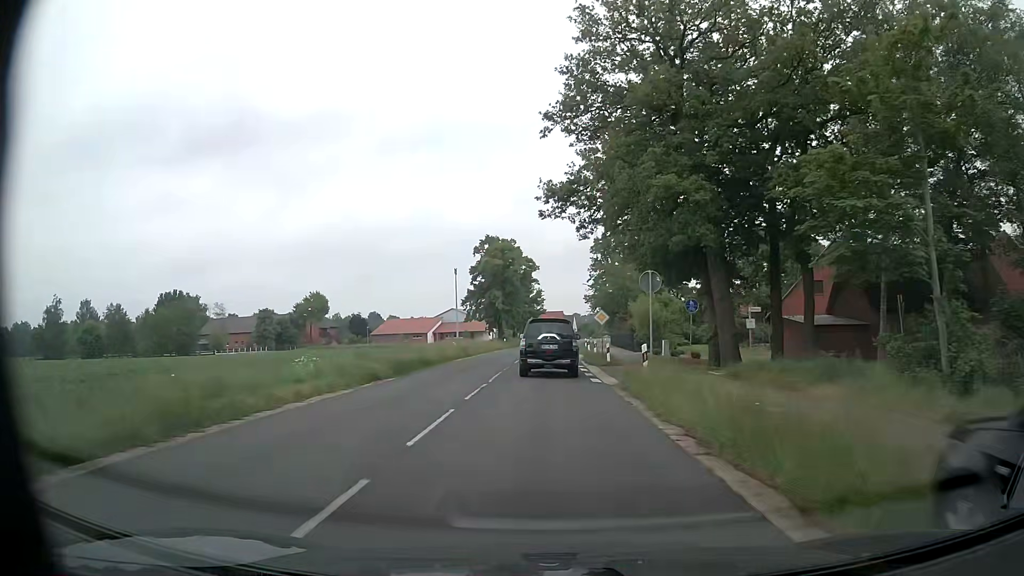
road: secondary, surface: asphalt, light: Day
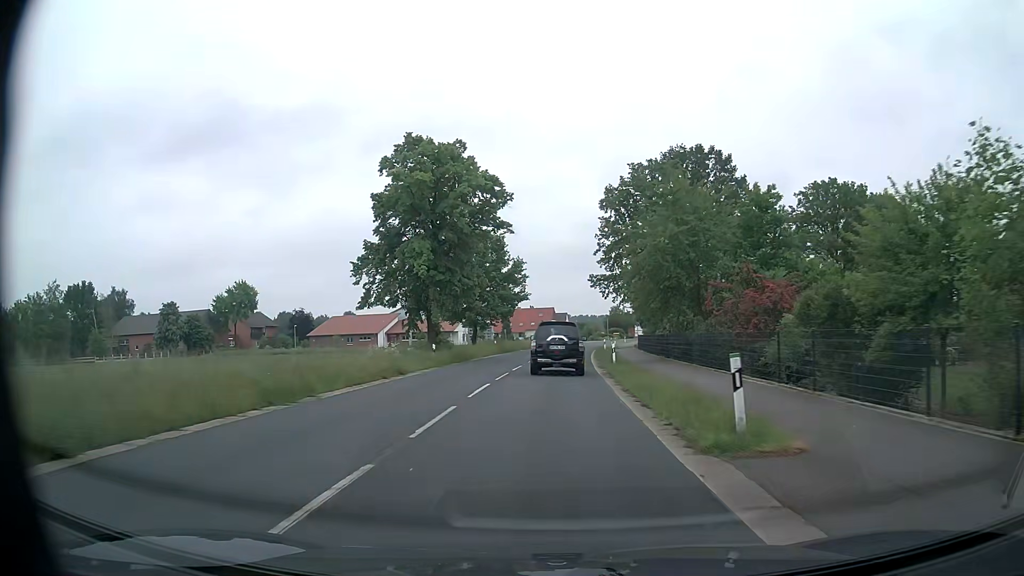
(+0.7, +41.3) m; +1°
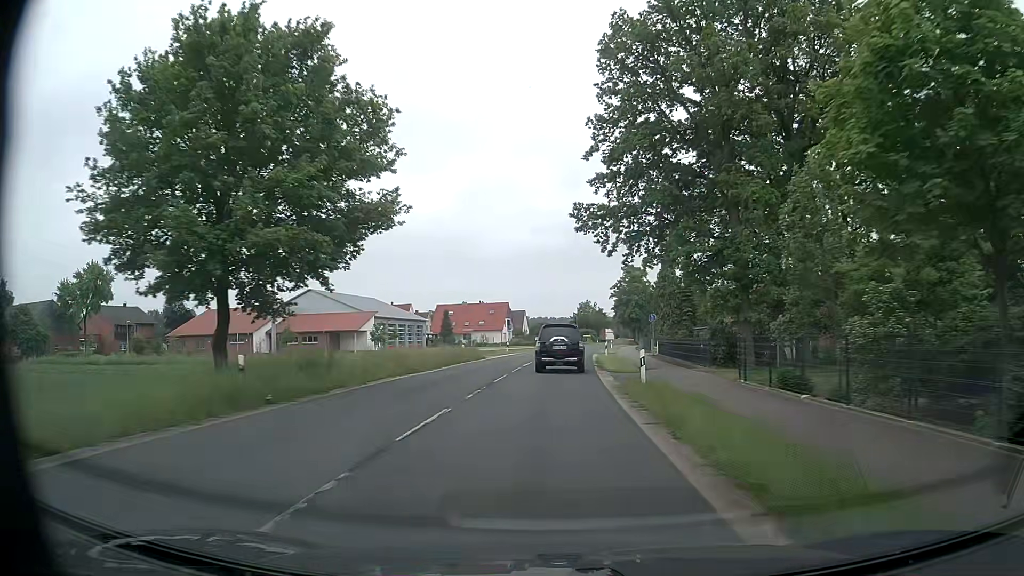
(+1.4, +42.4) m; +4°
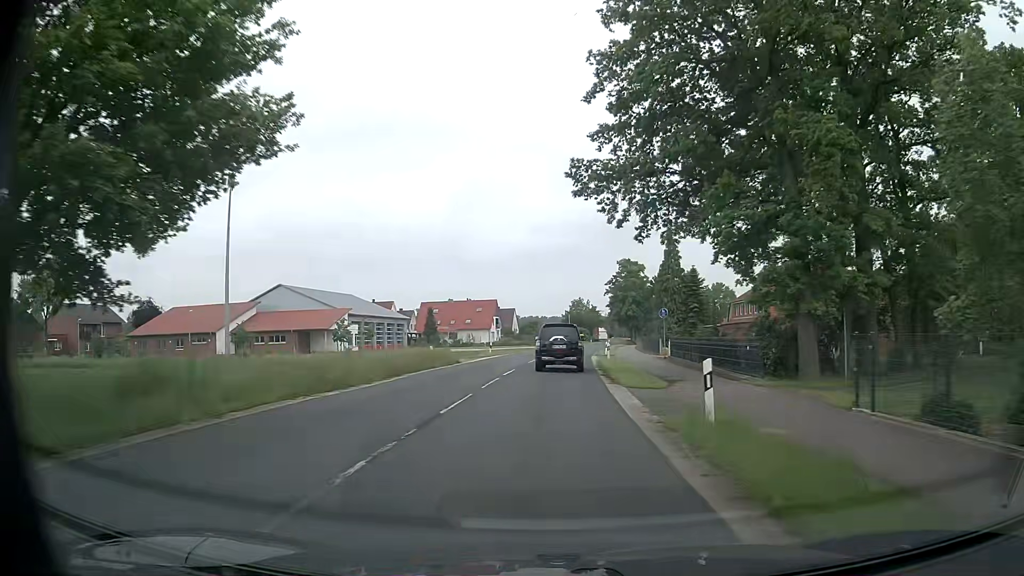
(+0.1, +8.7) m; +1°
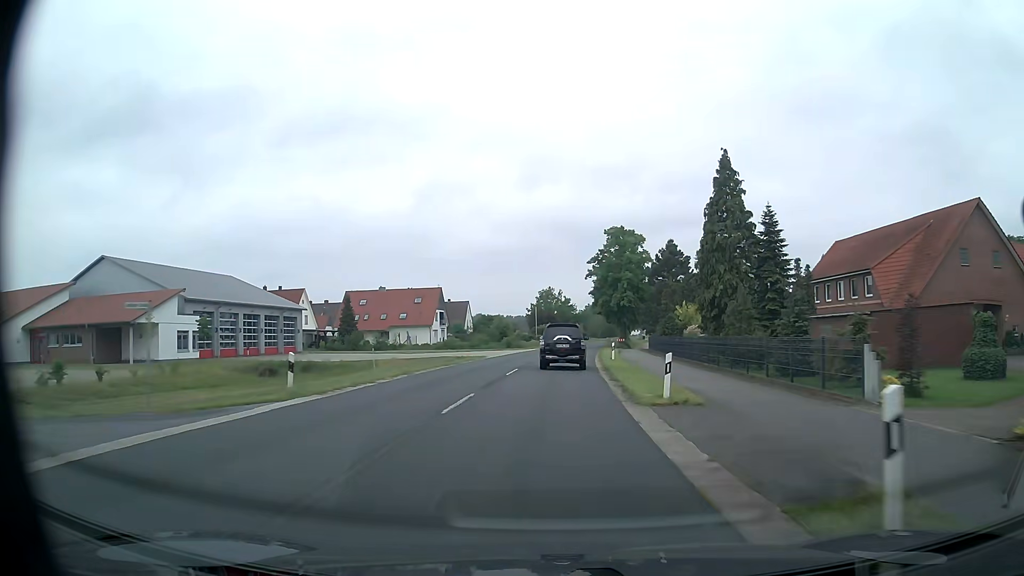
(+1.0, +36.0) m; +3°
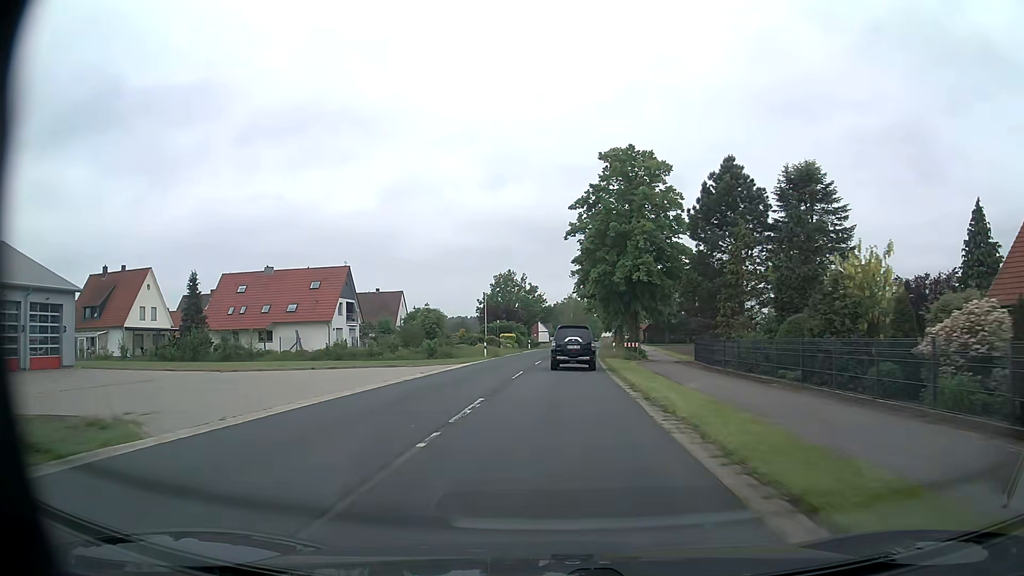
(+0.8, +37.4) m; +3°
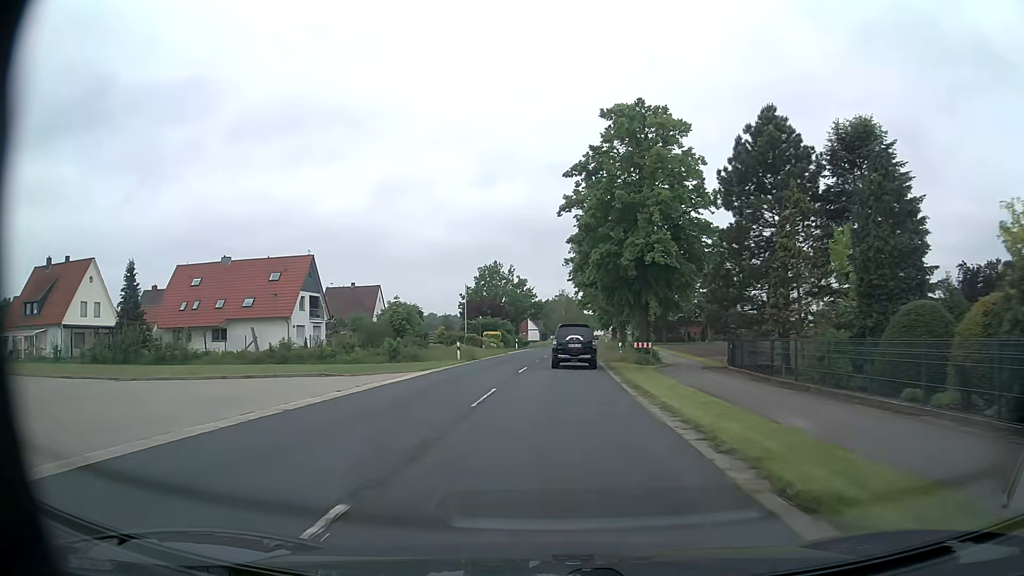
(0.0, +9.6) m; +1°
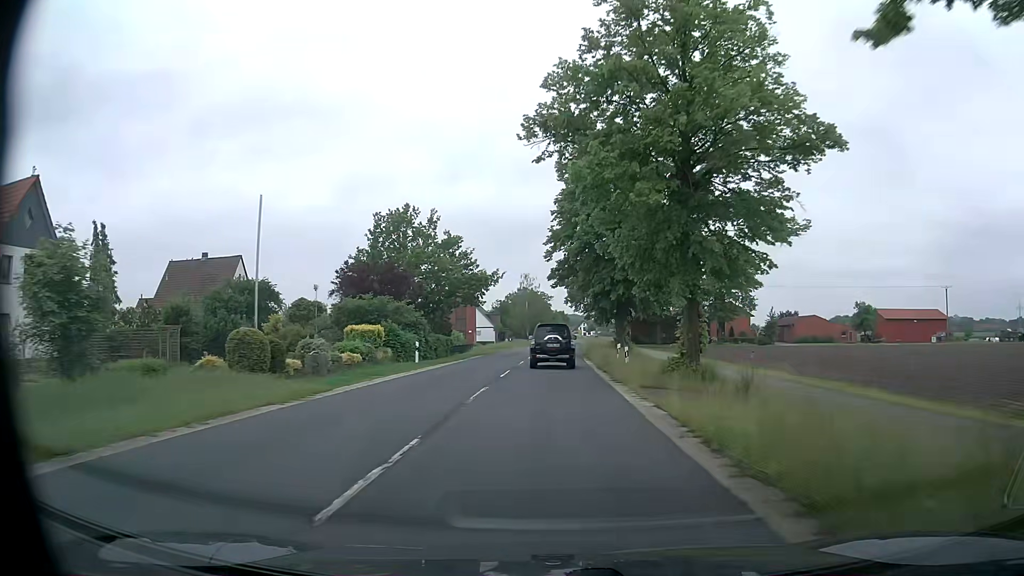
(+1.1, +39.0) m; +3°
(0, +10) (0, +20) (0, +30) (0, +40) (+1, +50) (+1, +60) (+1, +70) (+2, +80) (+2, +90) (+3, +100) m
